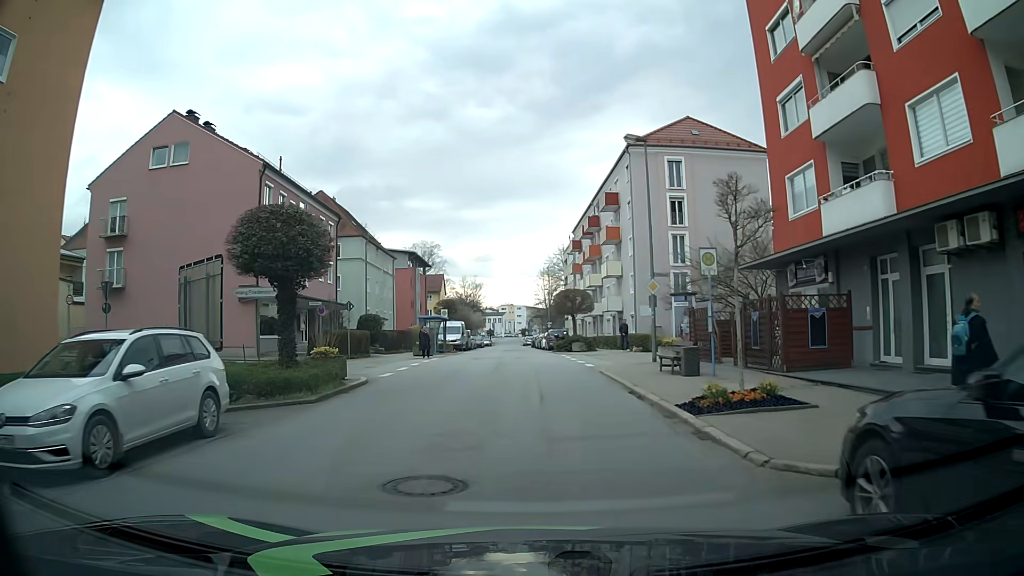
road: tertiary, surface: asphalt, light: Day
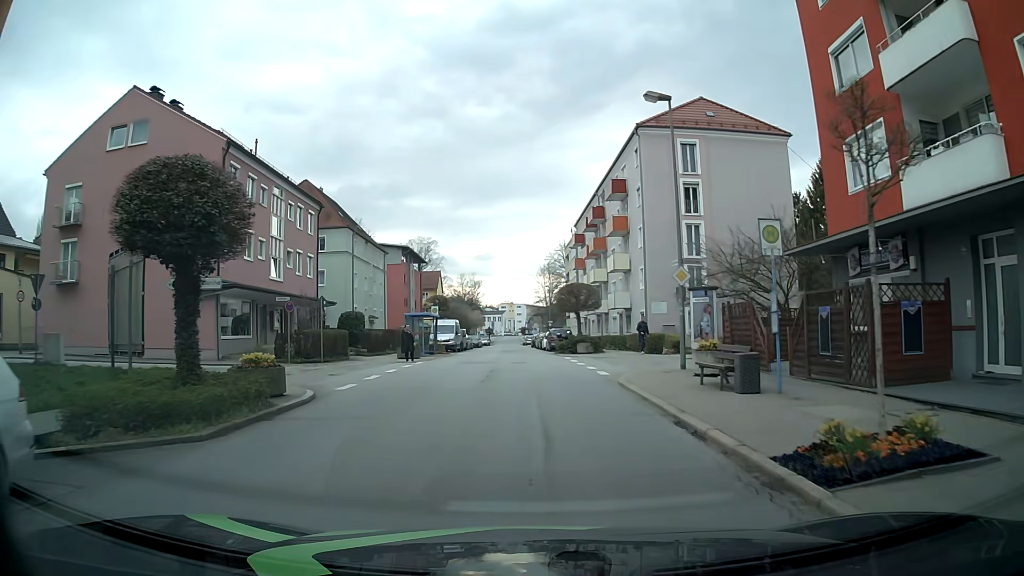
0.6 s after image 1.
(0.0, +4.5) m; 0°
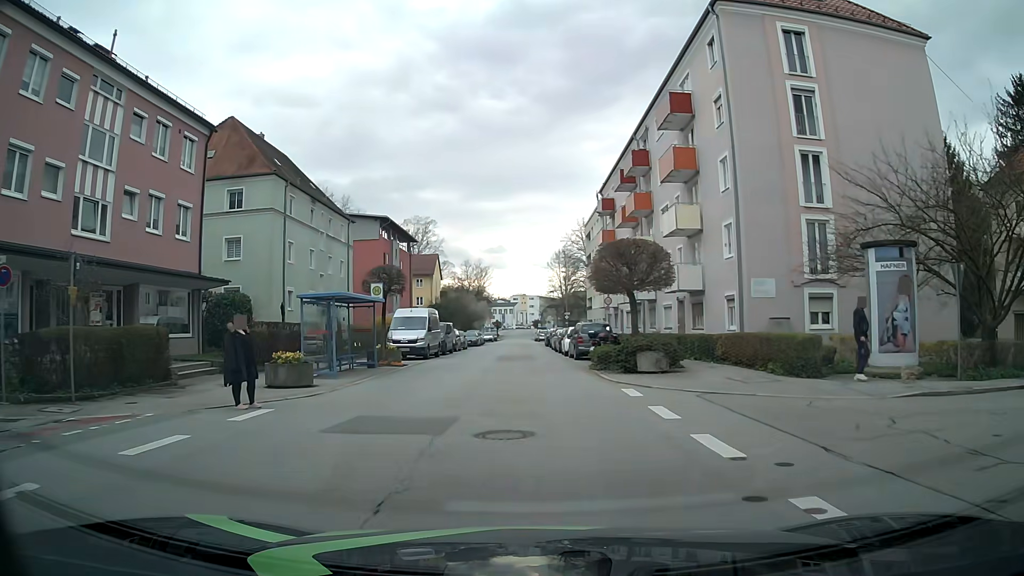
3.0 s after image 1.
(-0.3, +18.2) m; -2°
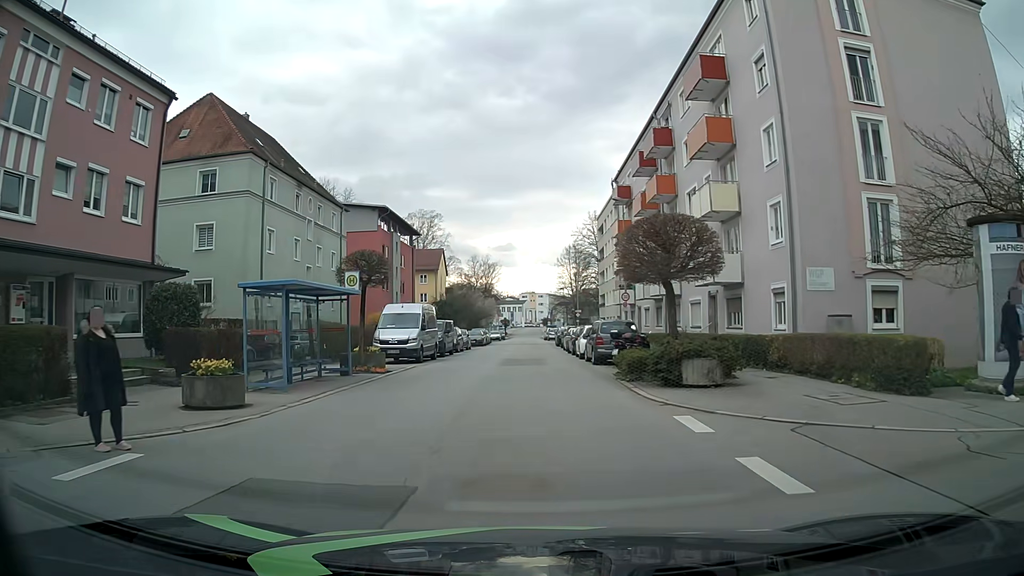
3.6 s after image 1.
(0.0, +4.5) m; -1°
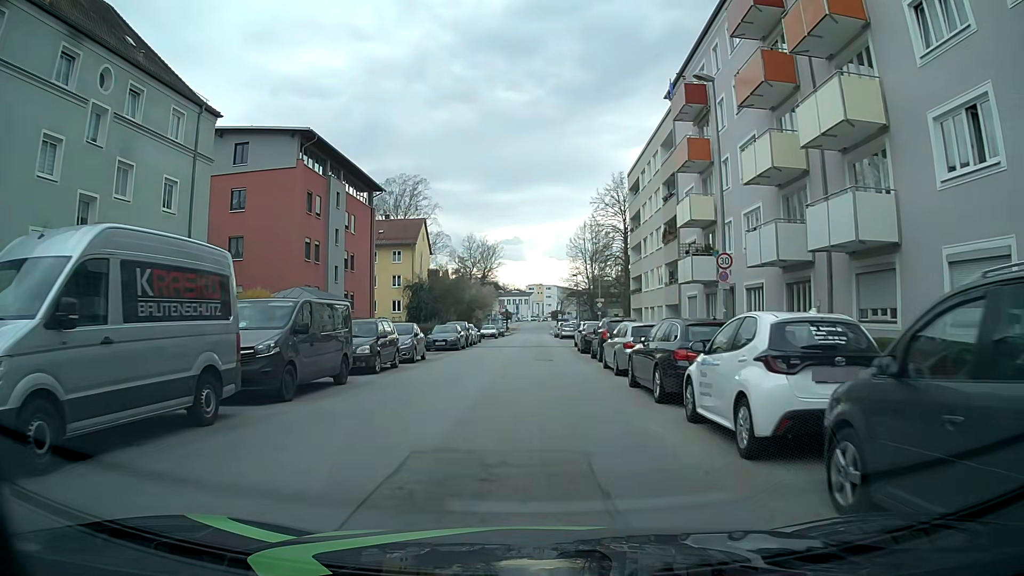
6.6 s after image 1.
(+0.1, +22.9) m; 0°
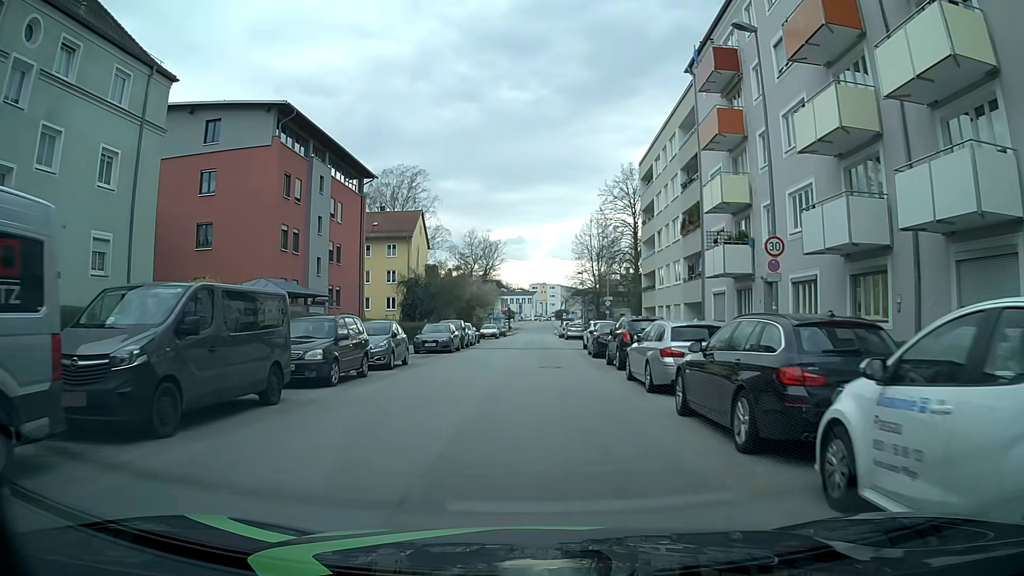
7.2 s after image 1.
(-0.1, +4.6) m; -1°
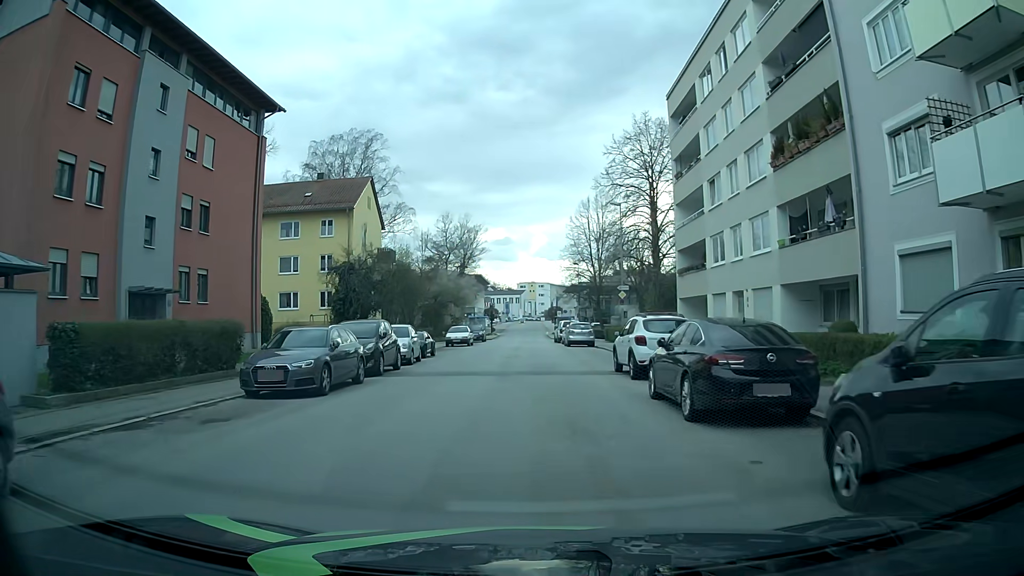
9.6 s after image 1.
(+0.3, +18.3) m; +1°
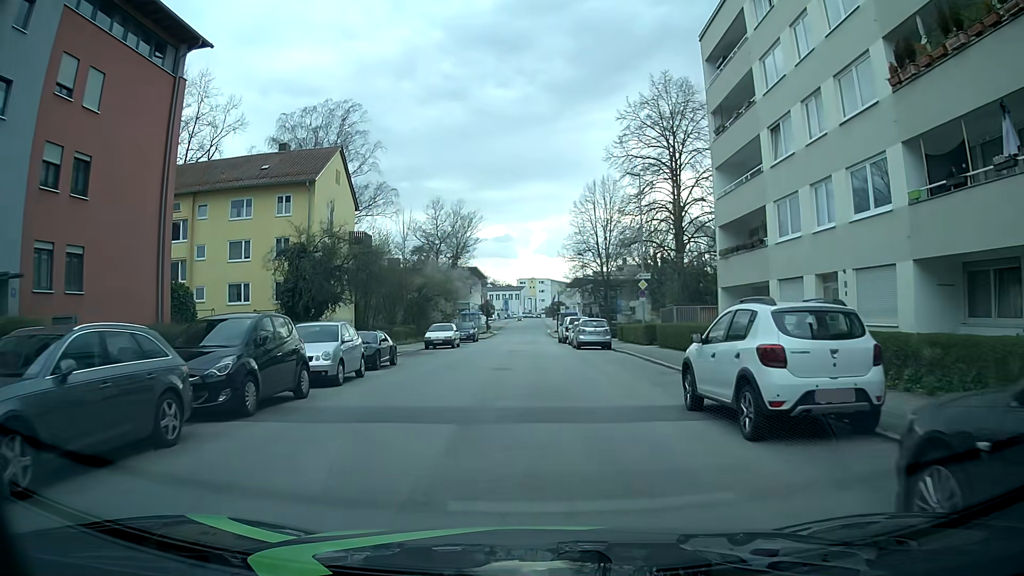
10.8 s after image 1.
(0.0, +9.1) m; 0°
(0, +10) (0, +20) (0, +30) (0, +40) (0, +50) (0, +60) (0, +70) (0, +80) (0, +90) (0, +100) m
